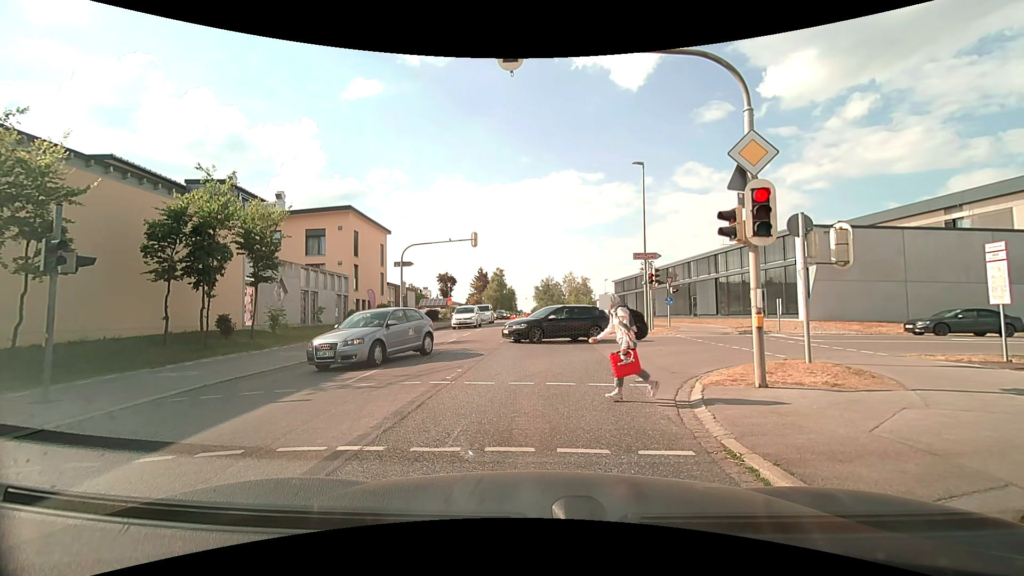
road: secondary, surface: asphalt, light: Day
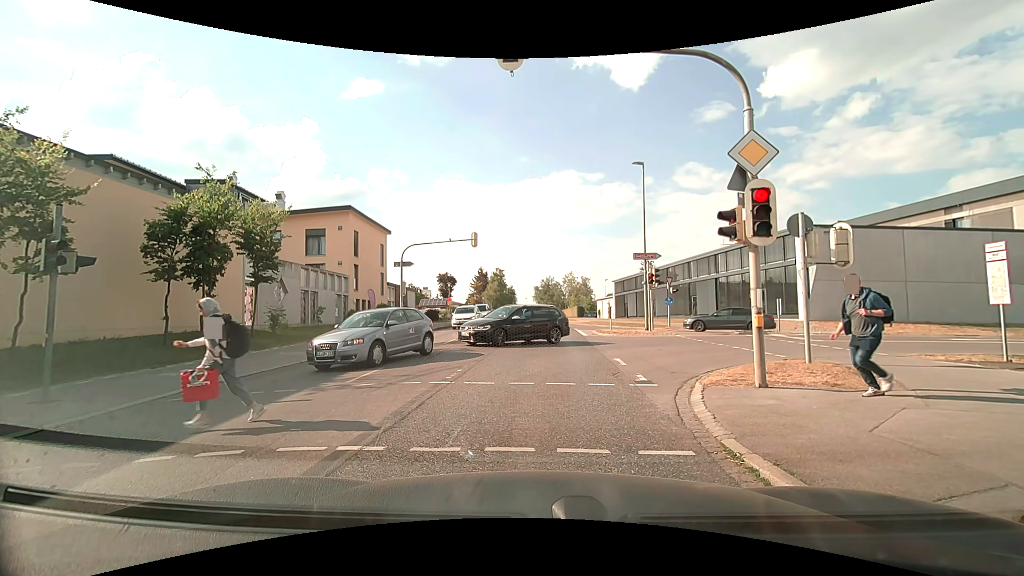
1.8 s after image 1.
(0.0, 0.0) m; 0°
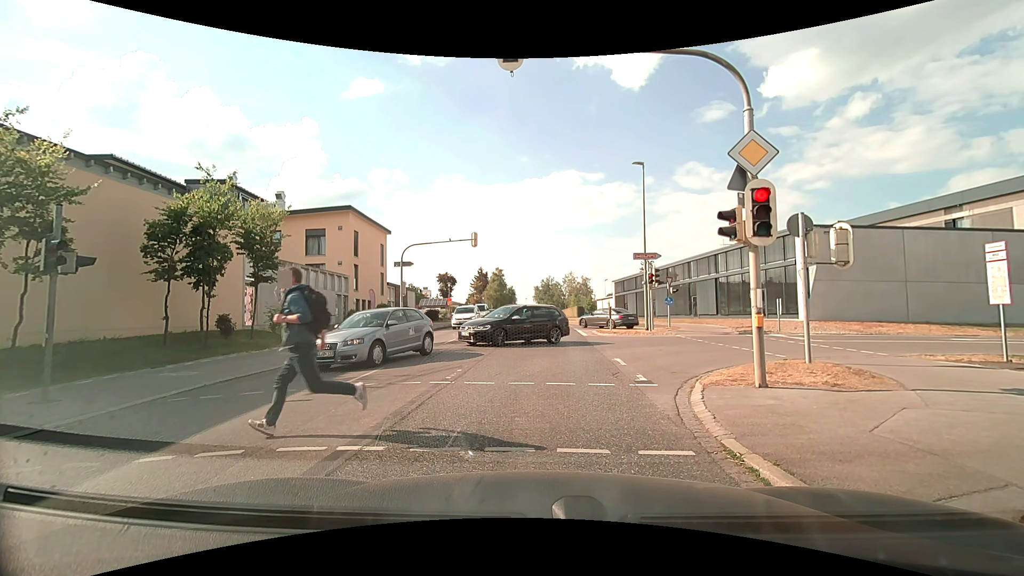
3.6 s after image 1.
(0.0, 0.0) m; 0°
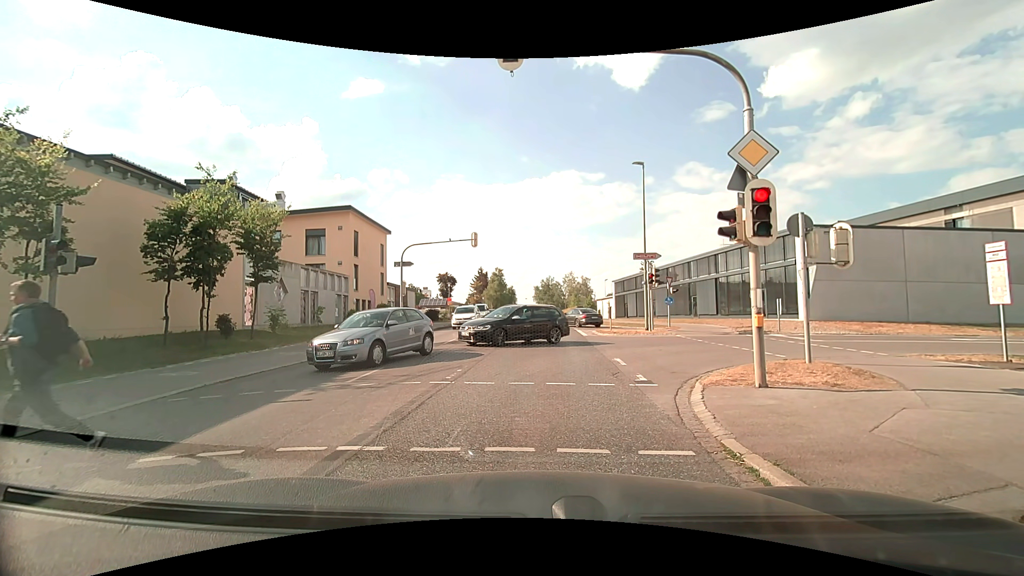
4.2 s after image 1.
(0.0, 0.0) m; 0°
(0, +10) (0, +20) (0, +30) (0, +40) (-1, +50) (-1, +60) (-1, +70) (-1, +80) (-2, +90) (-2, +100) m
